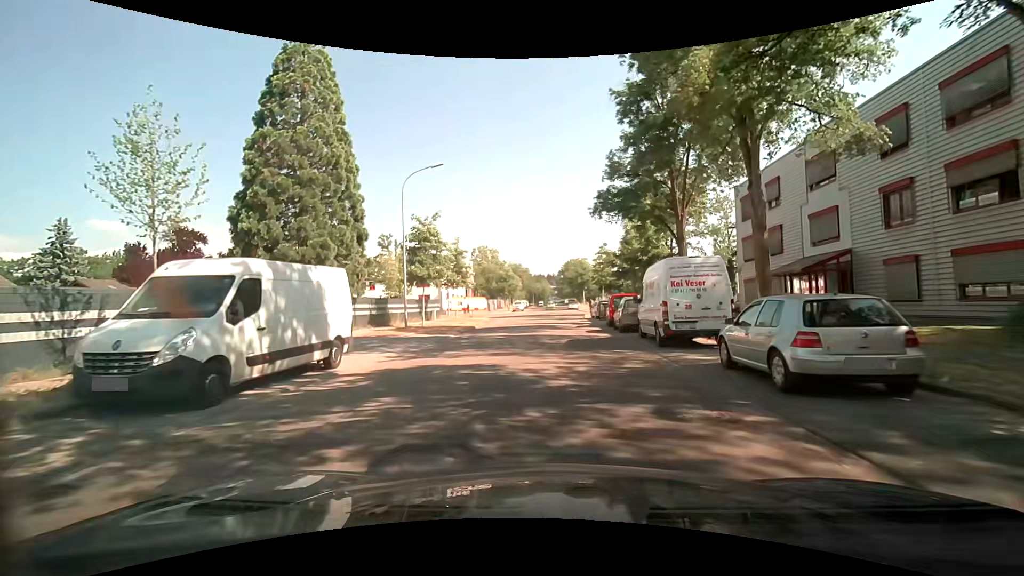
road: residential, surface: asphalt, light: Day
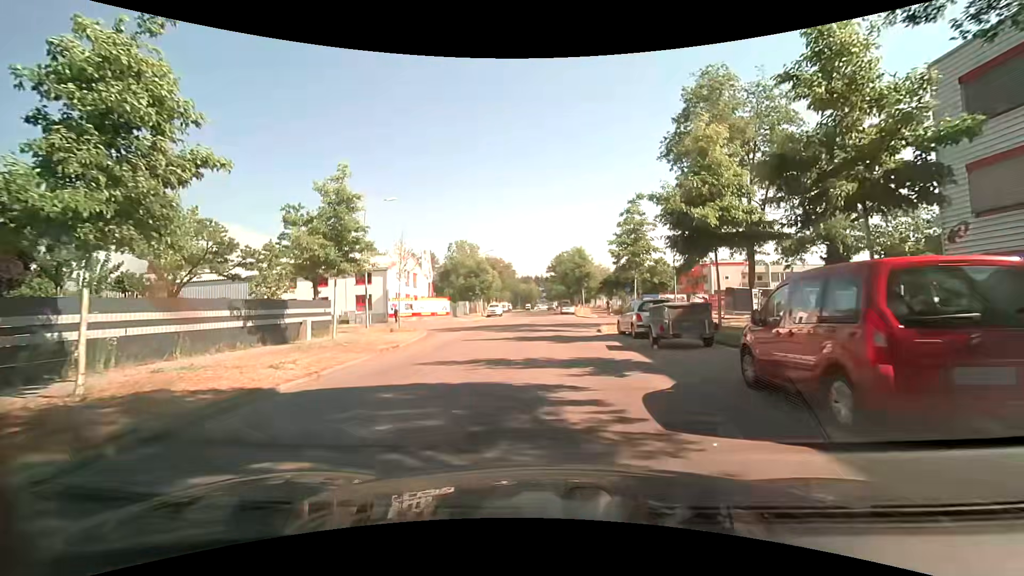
(+0.4, +22.5) m; +3°
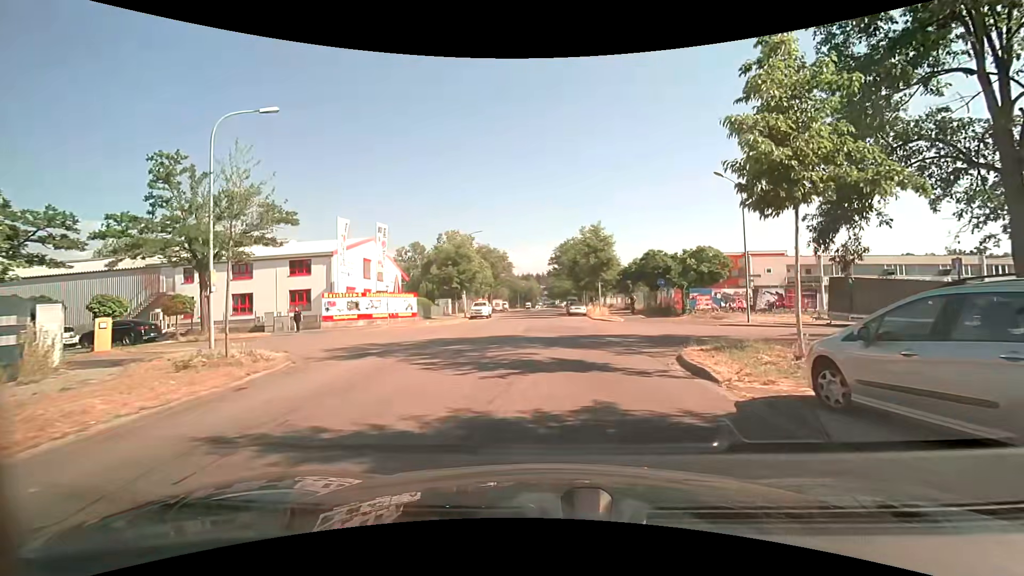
(-0.5, +15.9) m; -1°
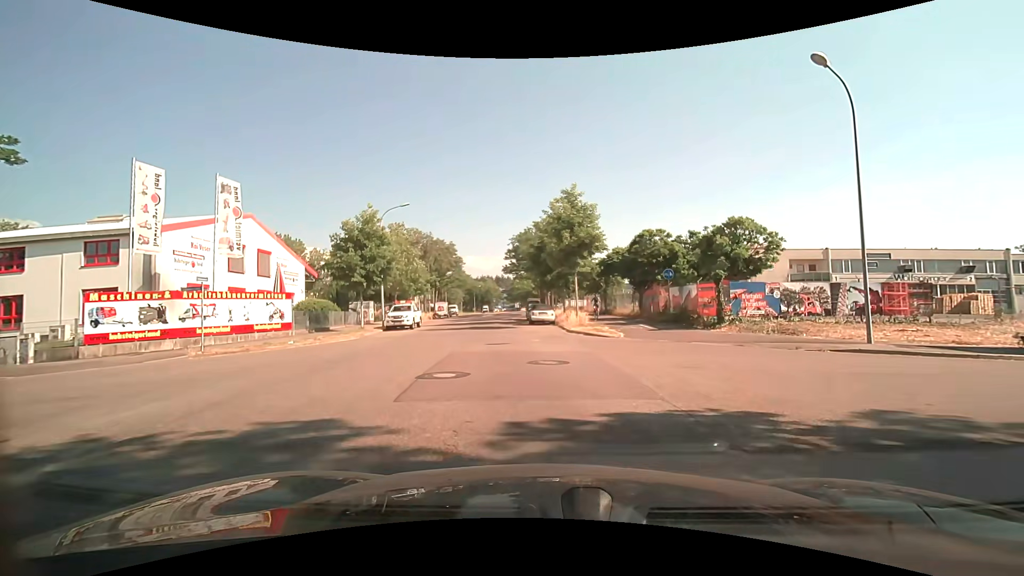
(+0.3, +15.1) m; +4°
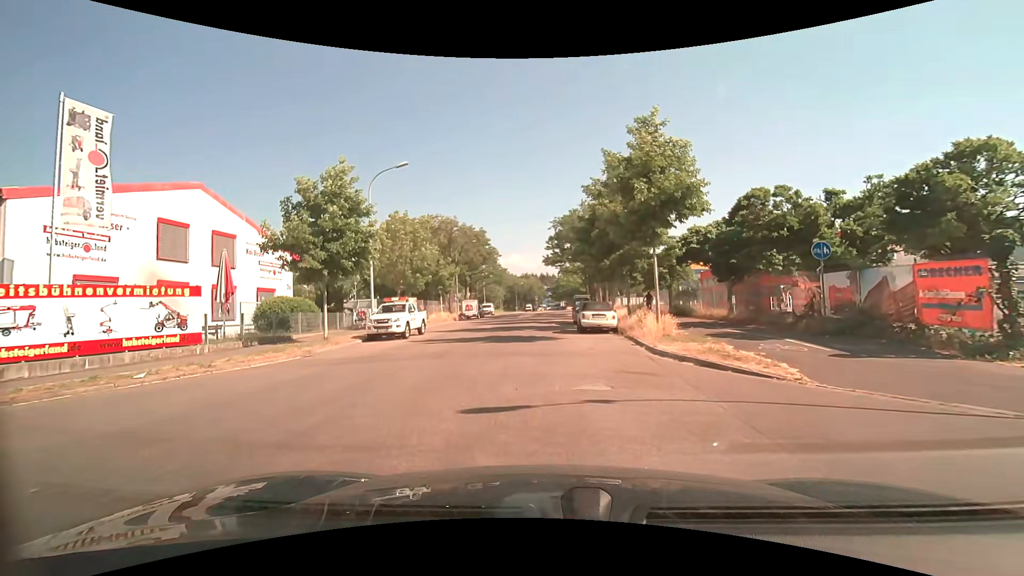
(-0.3, +11.3) m; -6°
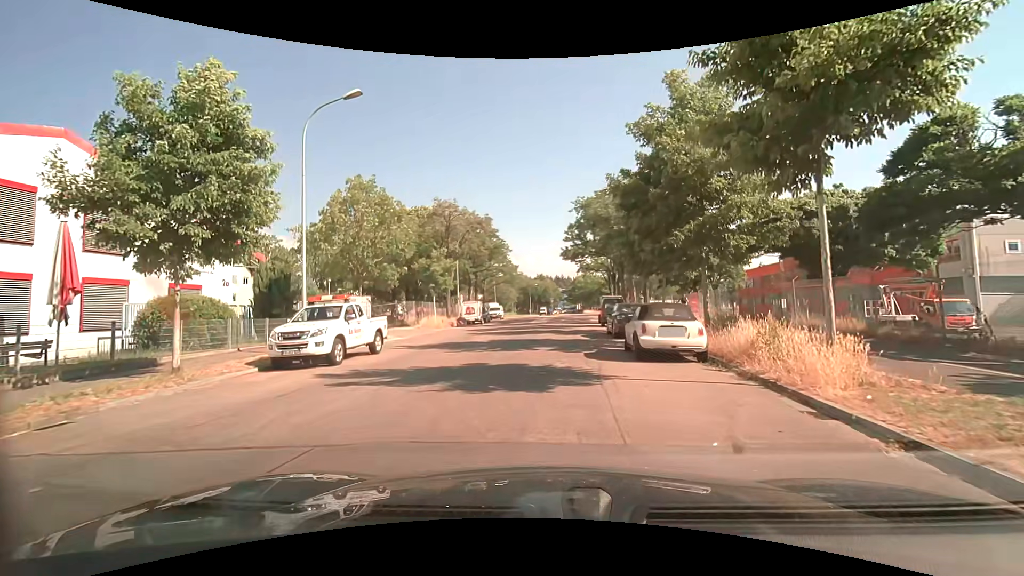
(-0.2, +9.7) m; -1°
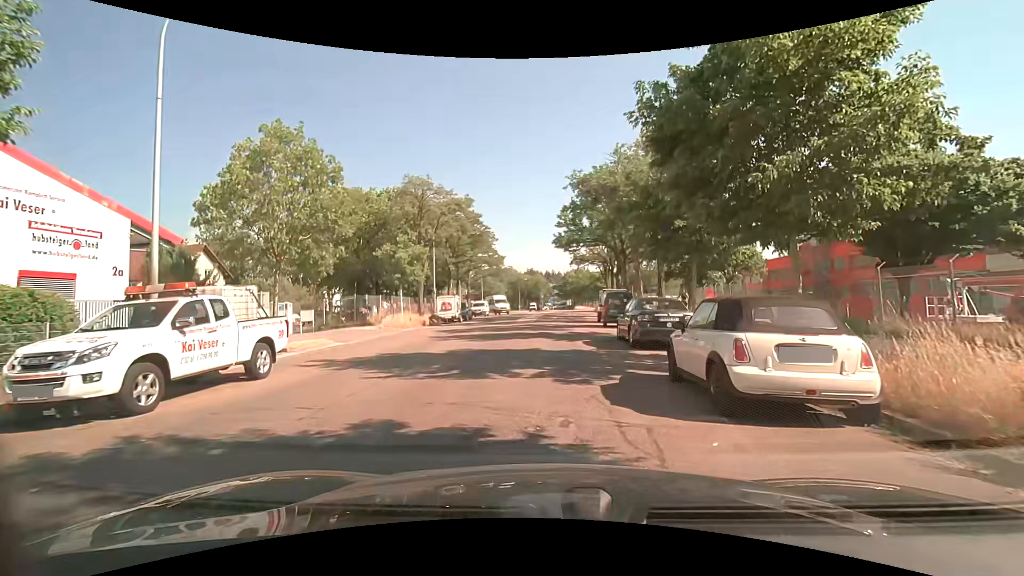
(+0.1, +6.3) m; +2°
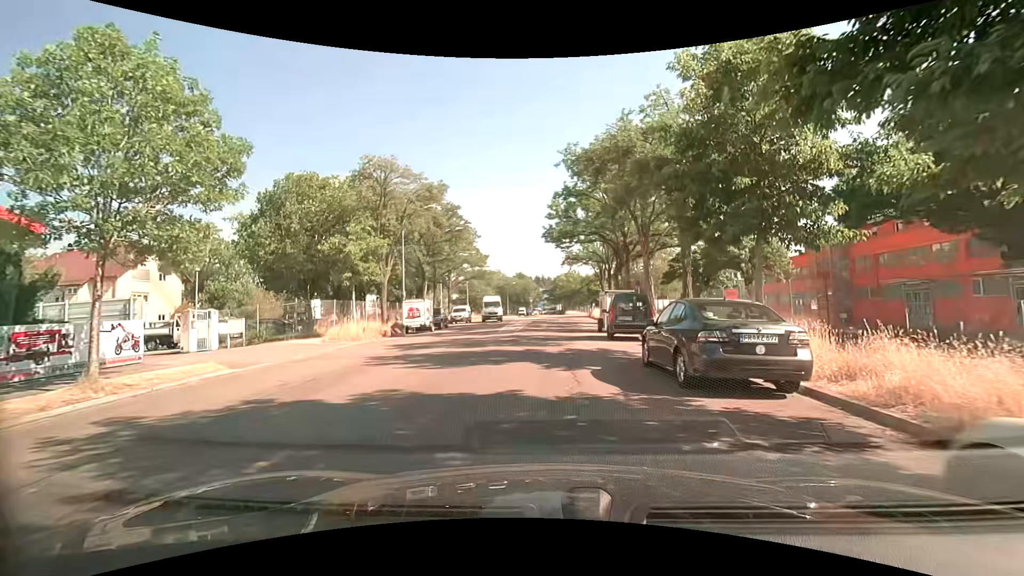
(0.0, +6.2) m; +1°
(0, +10) (0, +20) (+1, +30) (+2, +40) (+2, +50) (+3, +60) (+4, +70) (+4, +80) (+8, +89) (+16, +94) m
